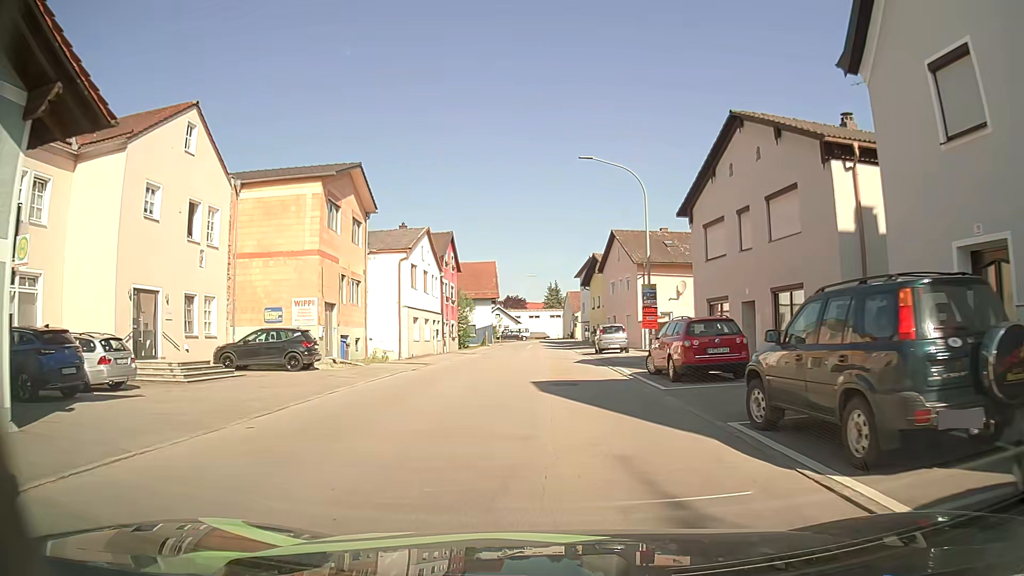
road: secondary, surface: asphalt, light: Day
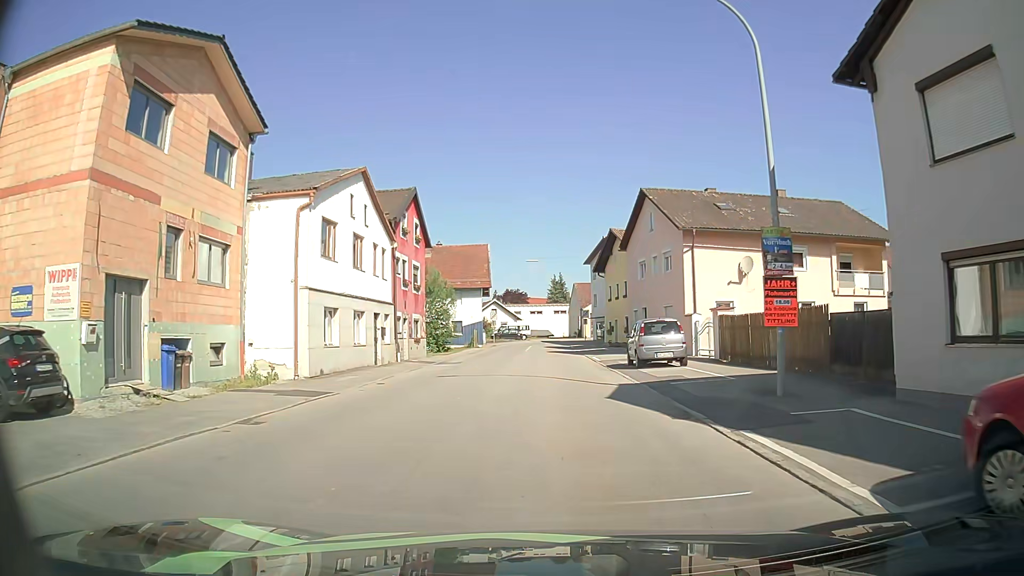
(-0.1, +14.9) m; 0°
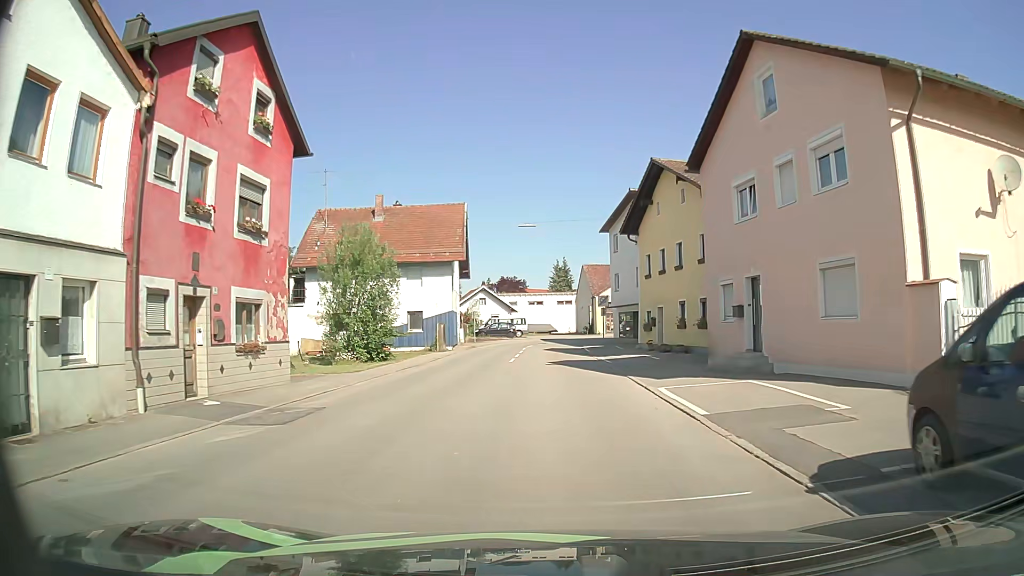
(-0.2, +20.2) m; 0°
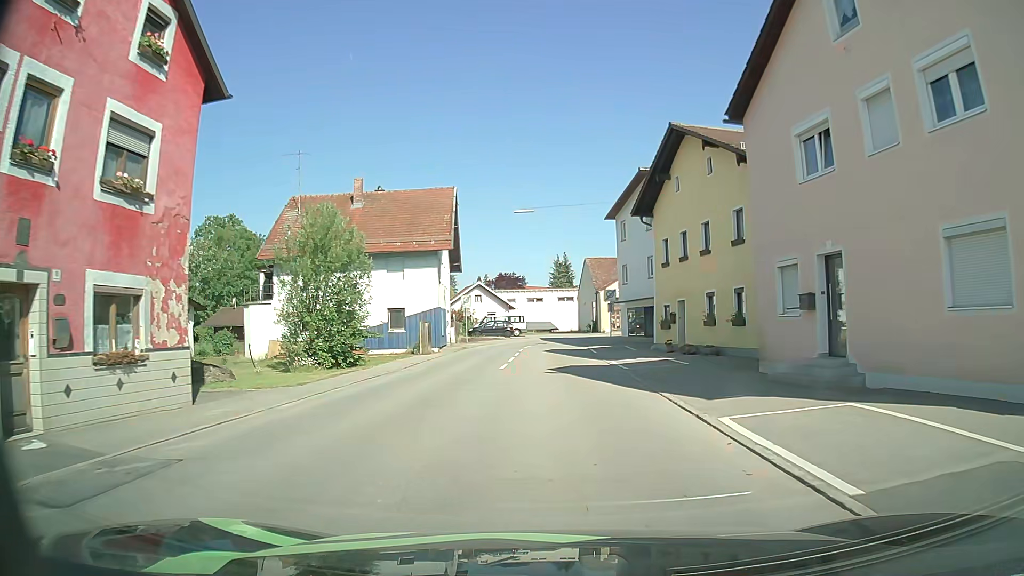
(0.0, +5.2) m; 0°
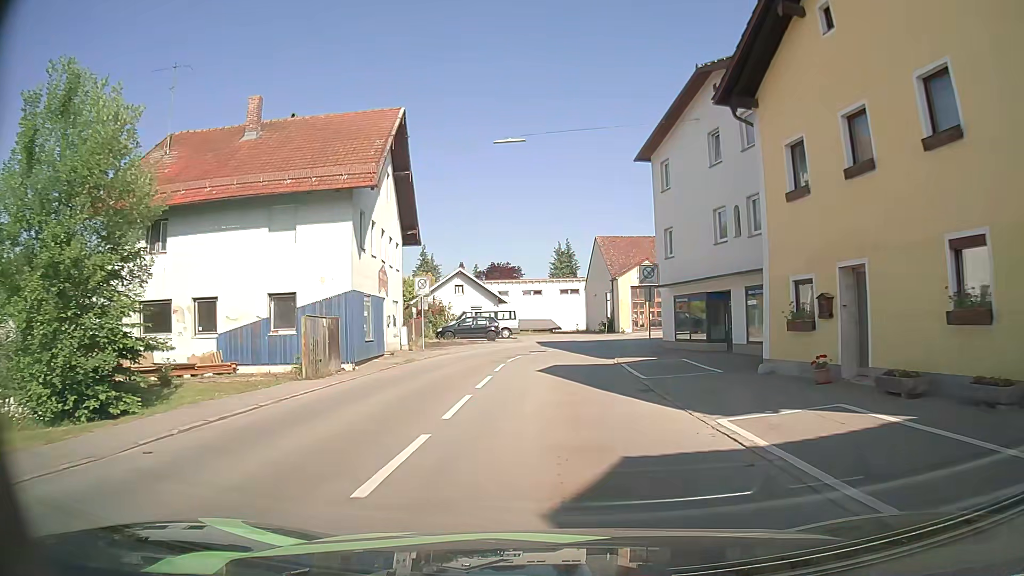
(-0.1, +16.0) m; -1°
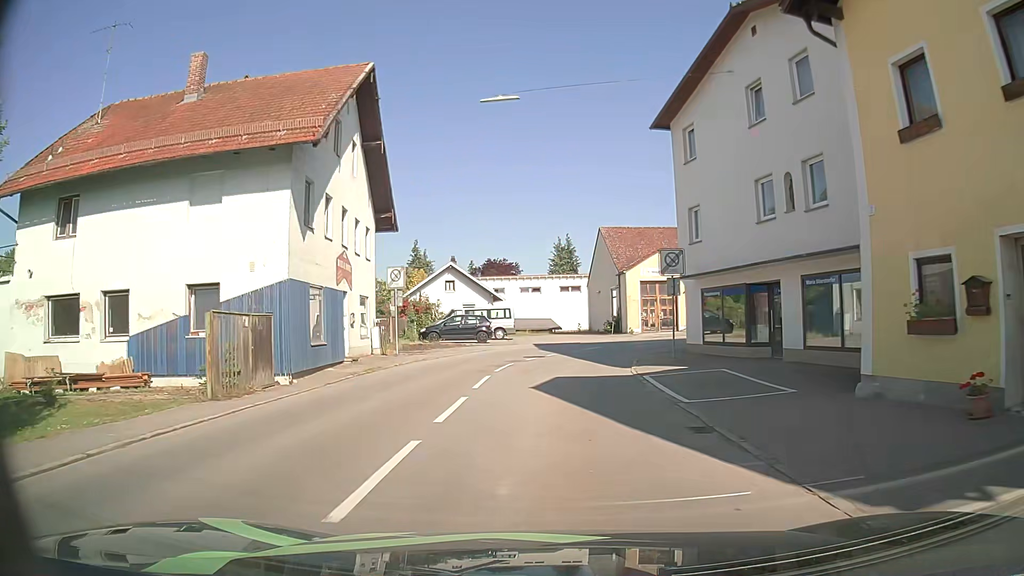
(0.0, +5.1) m; 0°
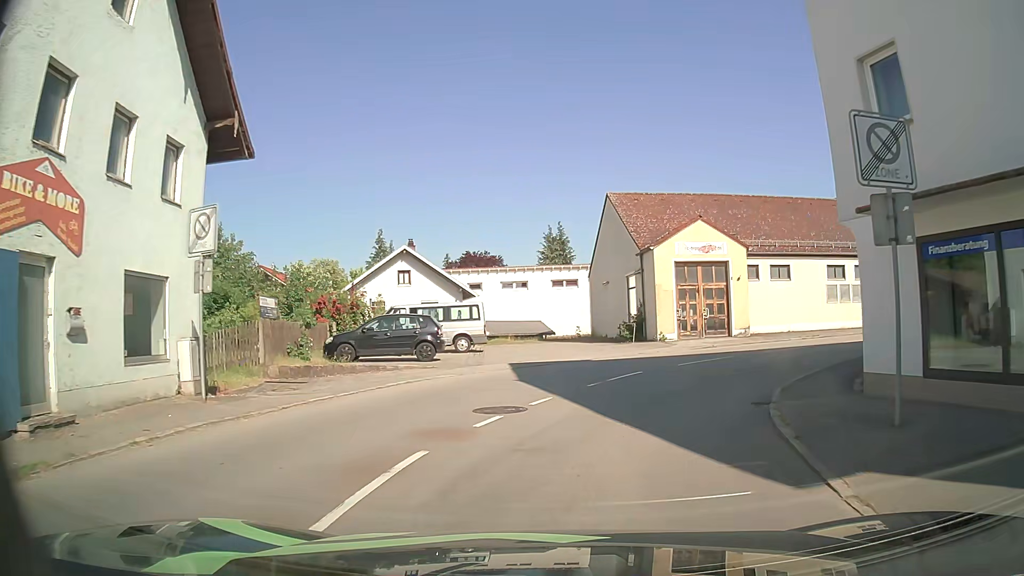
(0.0, +14.0) m; +1°
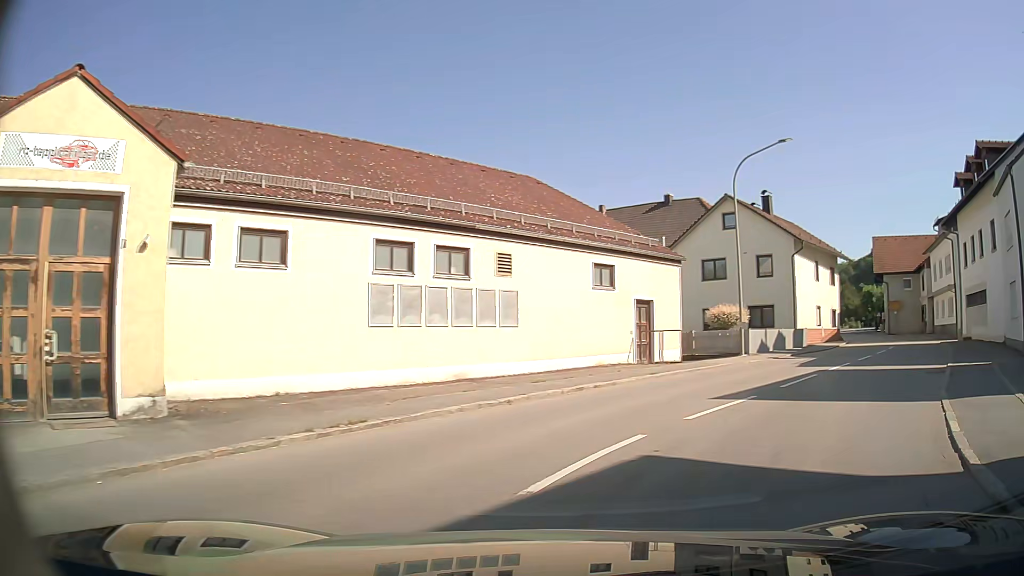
(+4.3, +18.3) m; +41°
(+3, +9) (+9, +17) (+15, +25) (+20, +34) (+25, +43) (+27, +52) (+26, +62) (+21, +71) (+13, +77) (+5, +83) m
